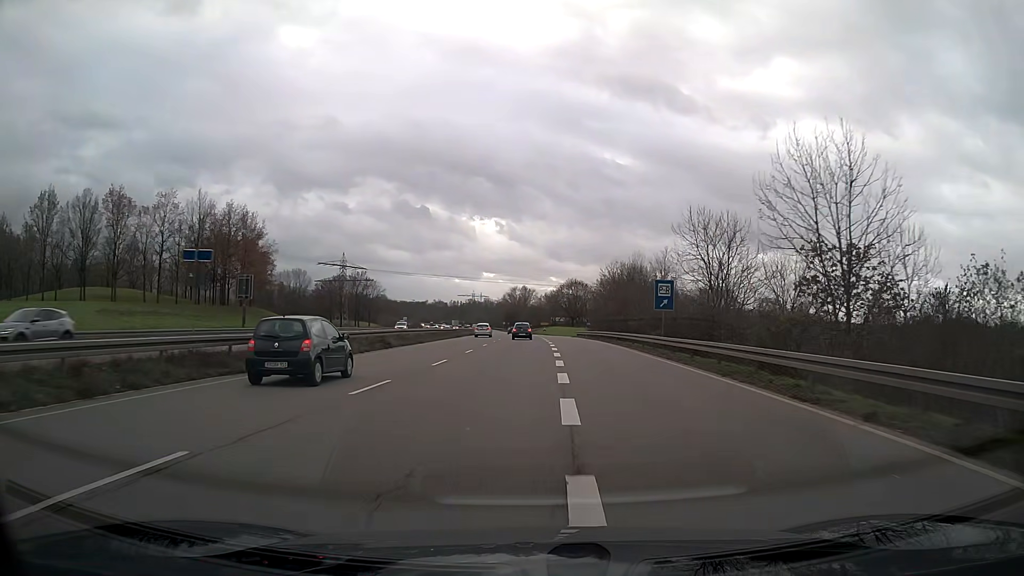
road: trunk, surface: asphalt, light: Day
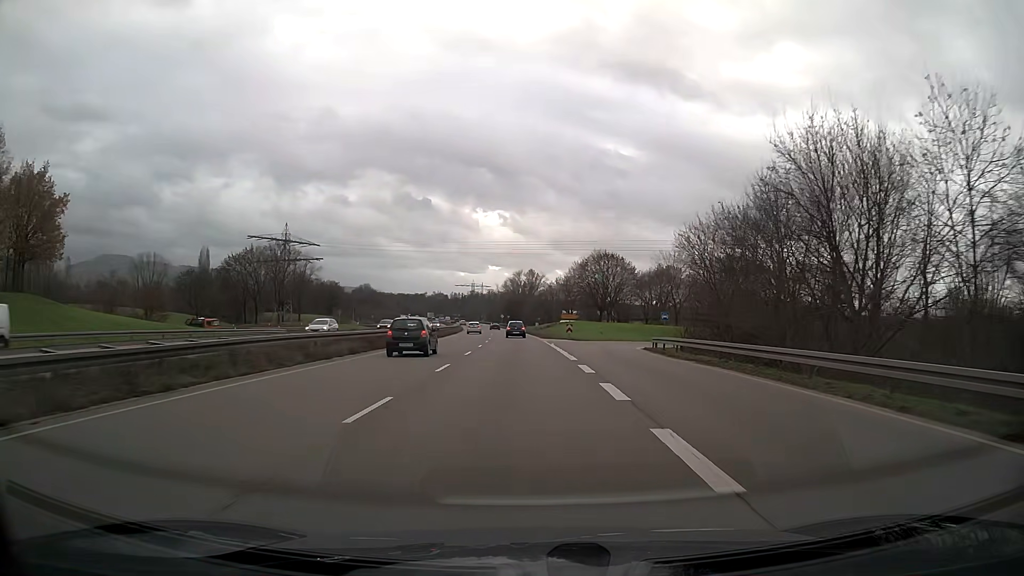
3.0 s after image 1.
(-0.2, +58.1) m; -1°
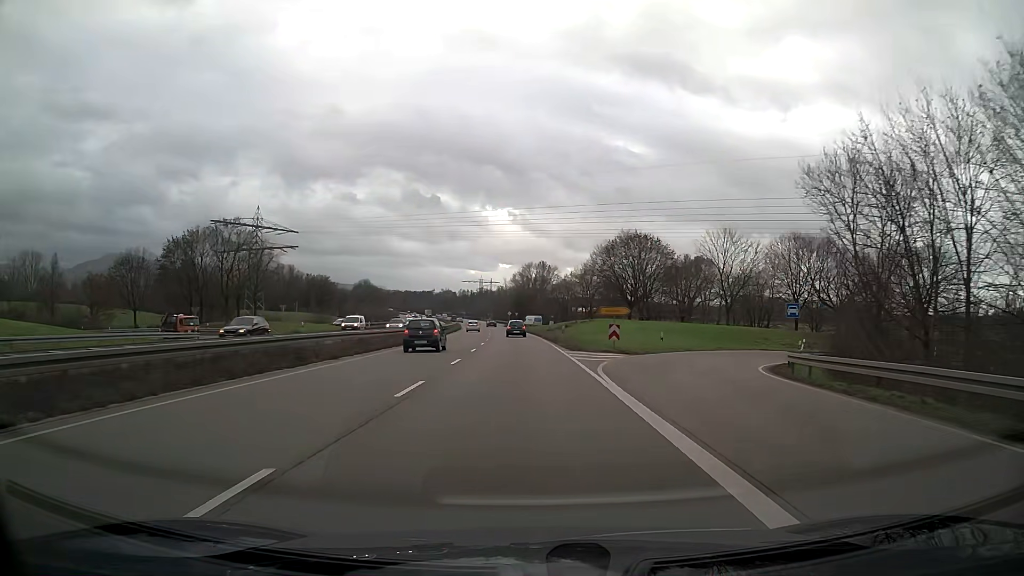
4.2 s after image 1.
(-0.2, +24.0) m; -1°
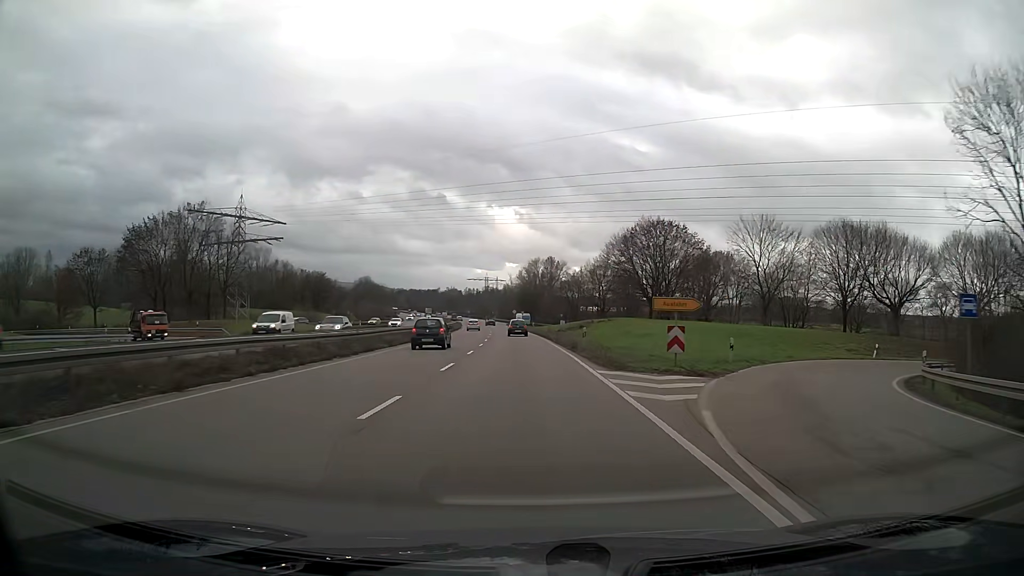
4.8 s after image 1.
(-0.1, +12.1) m; -1°
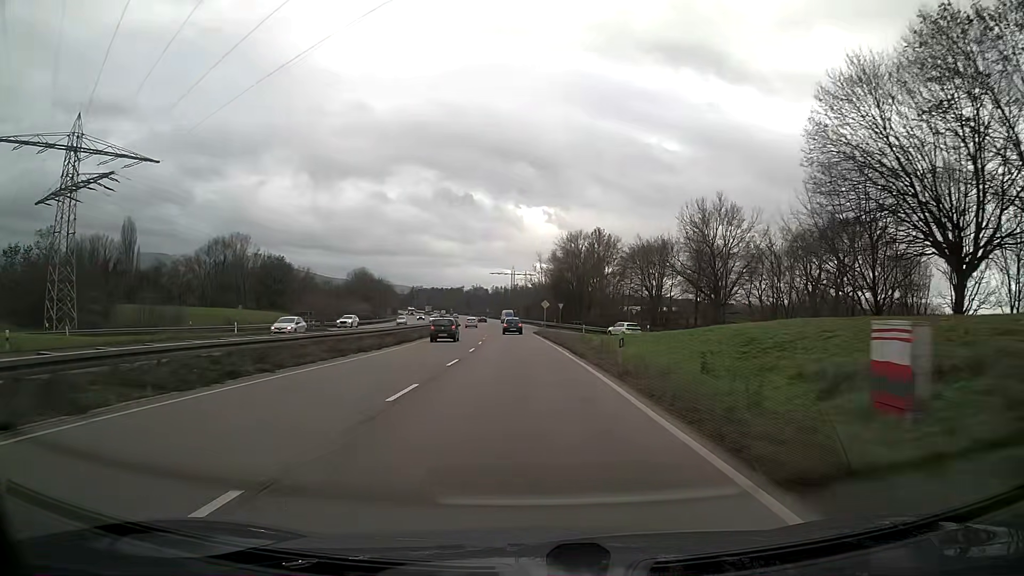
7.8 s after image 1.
(-1.4, +61.3) m; -3°
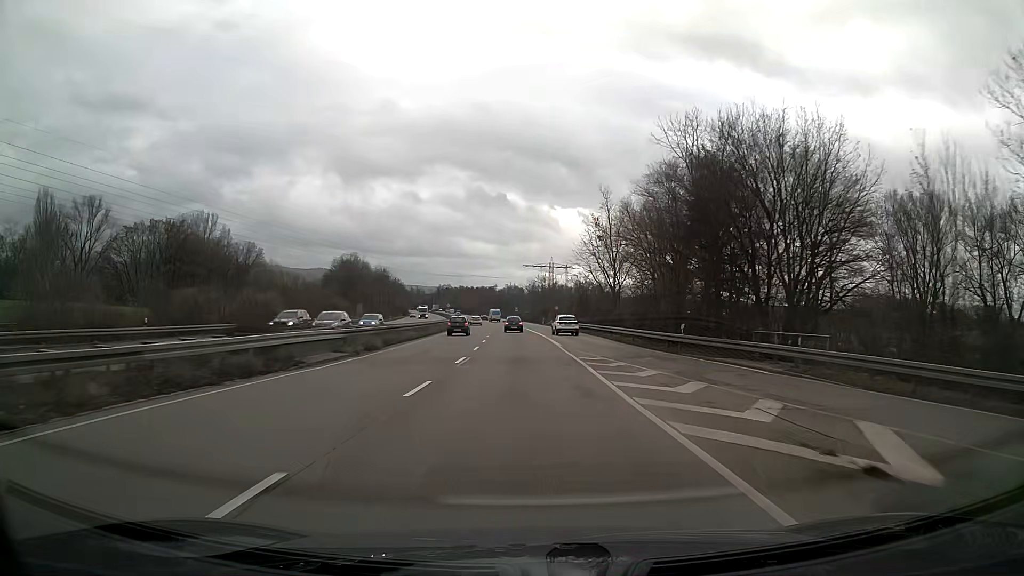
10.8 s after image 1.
(-1.8, +62.8) m; -3°
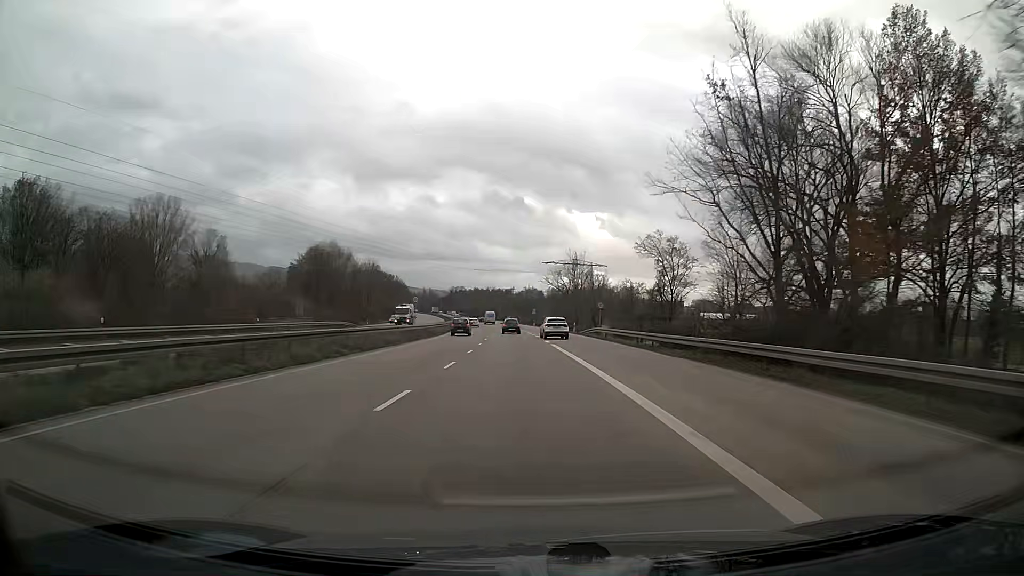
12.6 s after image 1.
(-0.5, +38.1) m; -2°
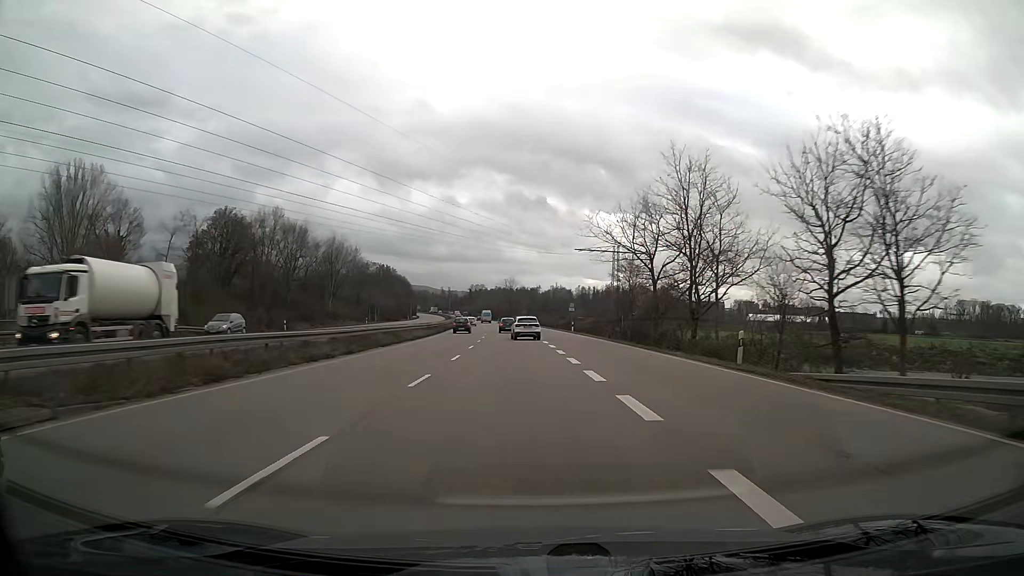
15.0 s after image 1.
(-0.9, +50.5) m; -2°
